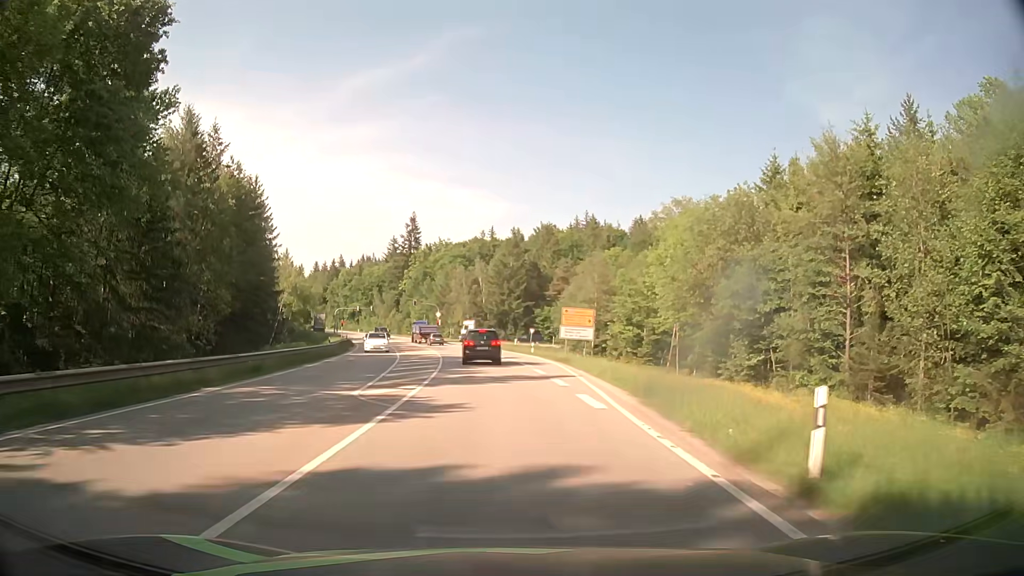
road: secondary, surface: asphalt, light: Day
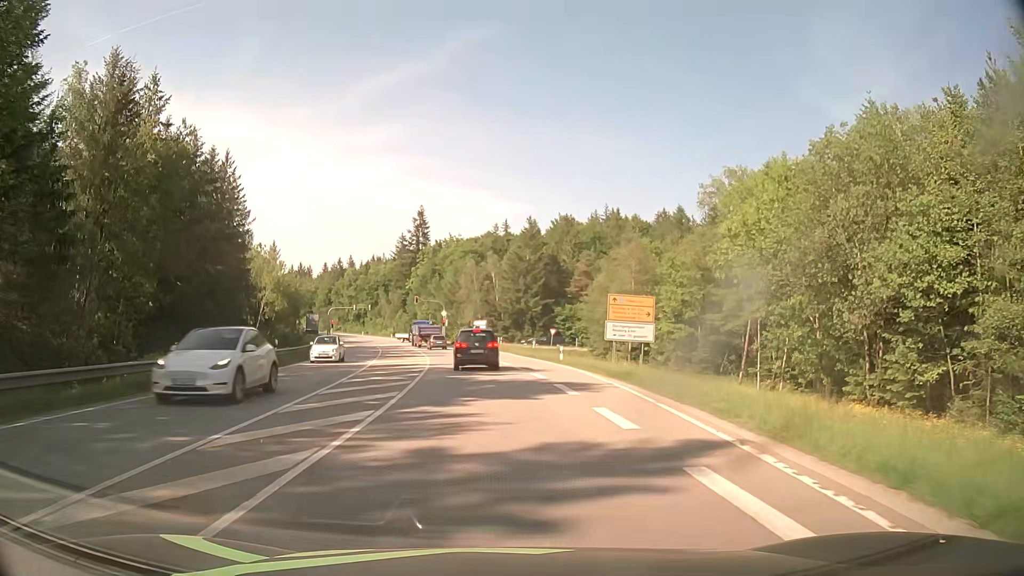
(-0.2, +15.0) m; -2°
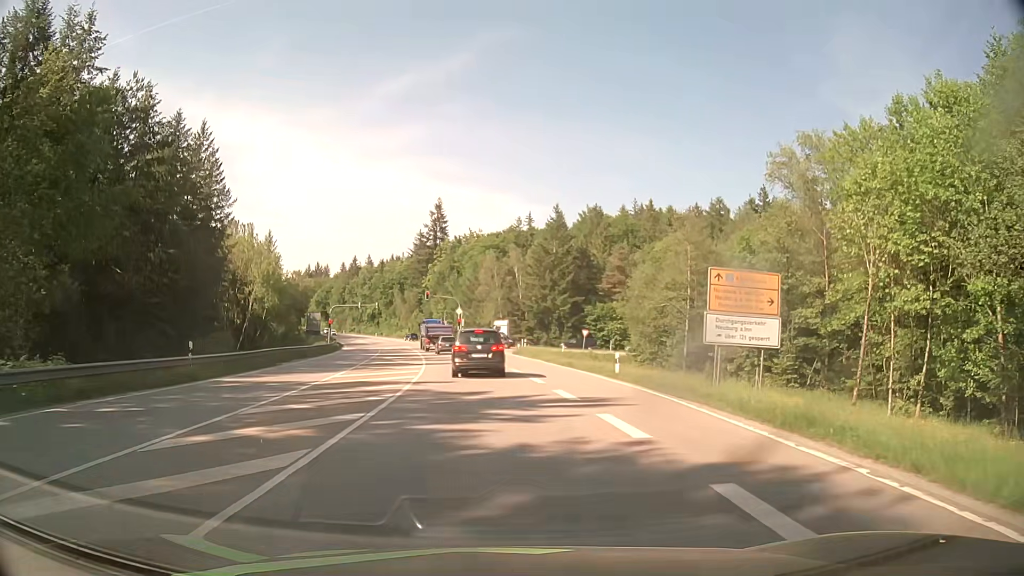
(-0.2, +12.7) m; -2°
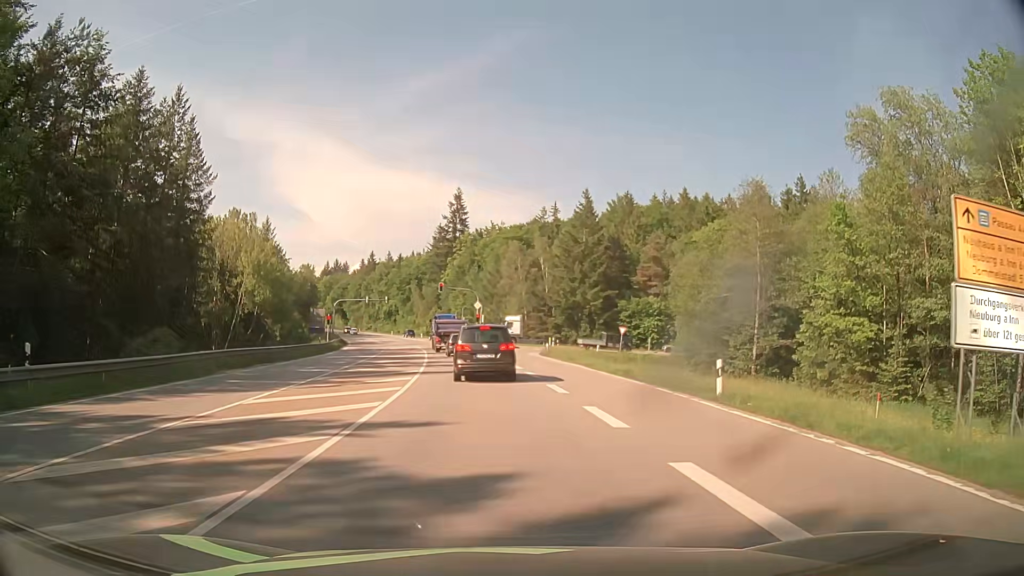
(-0.2, +10.5) m; -2°
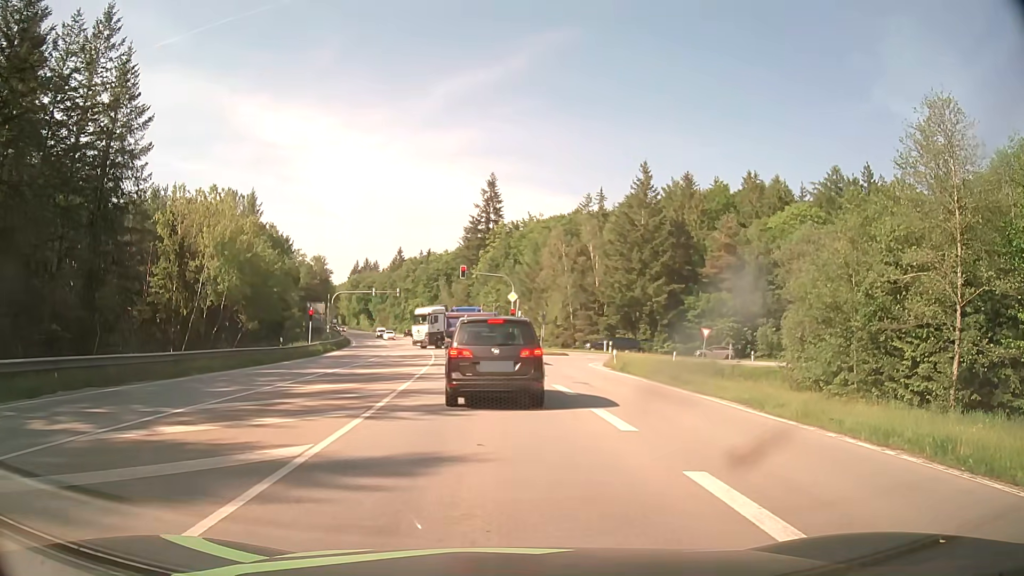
(-0.5, +18.0) m; -2°
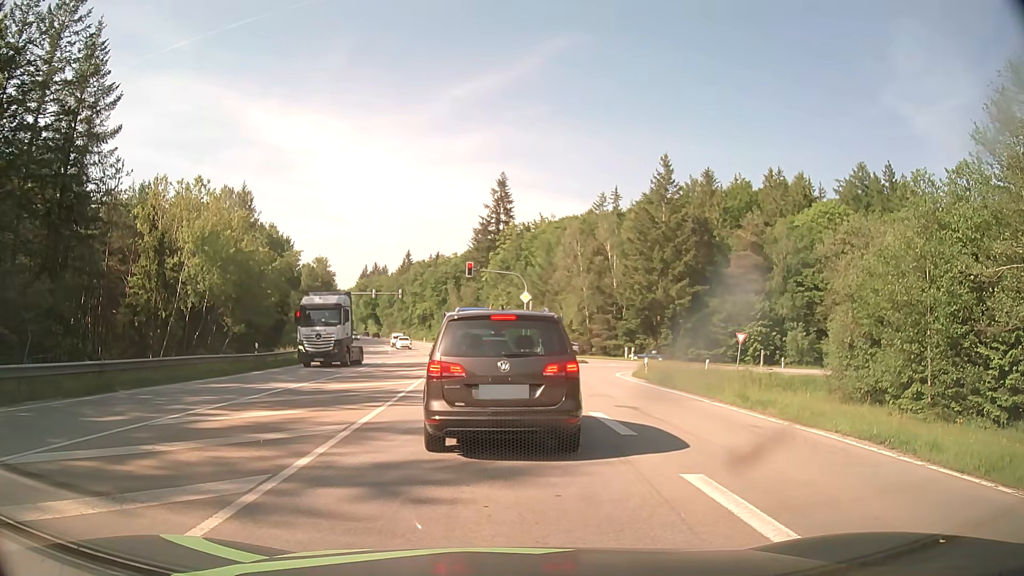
(-0.1, +5.5) m; +1°
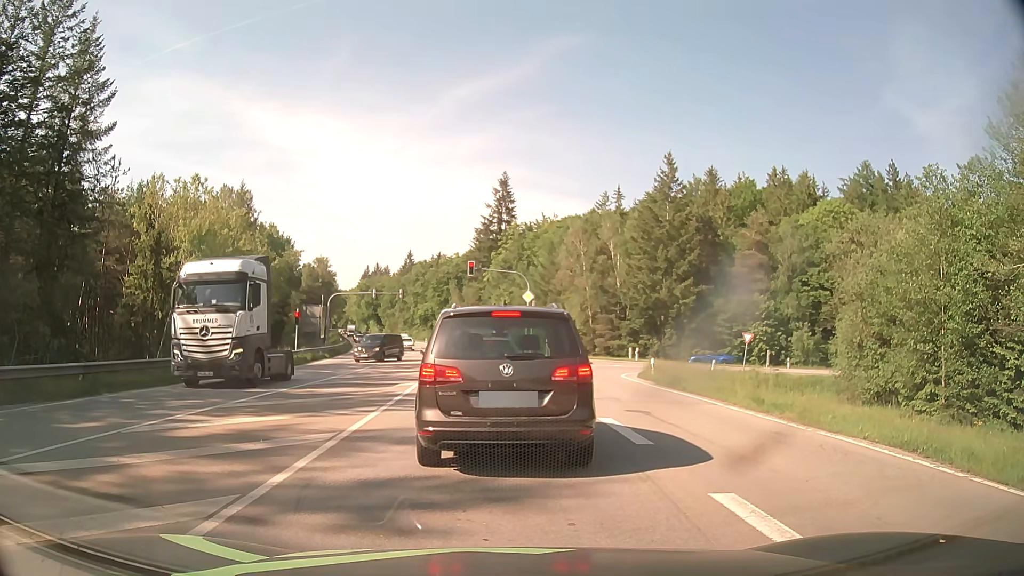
(0.0, +0.9) m; 0°
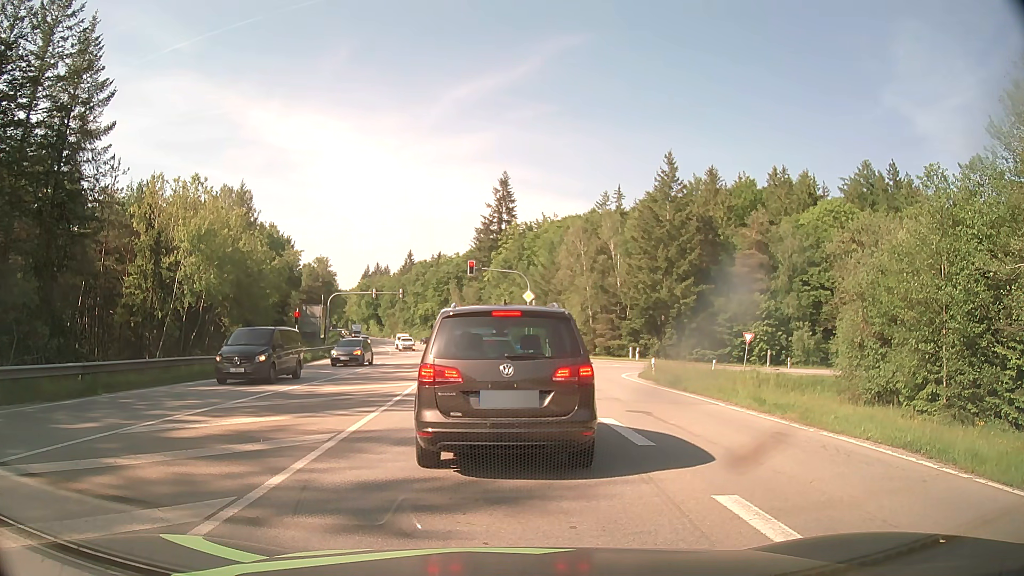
(0.0, +0.2) m; 0°
(-1, +10) (-1, +20) (-2, +30) (-3, +40) (-5, +50) (-7, +60) (-9, +69) (-11, +79) (-13, +89) (-16, +98) m
